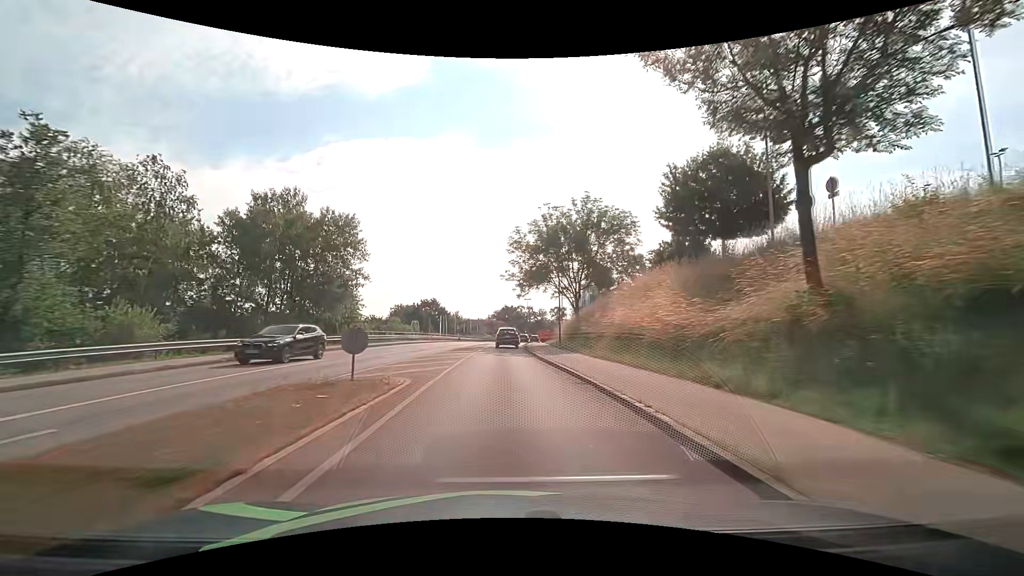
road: tertiary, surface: asphalt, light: Day
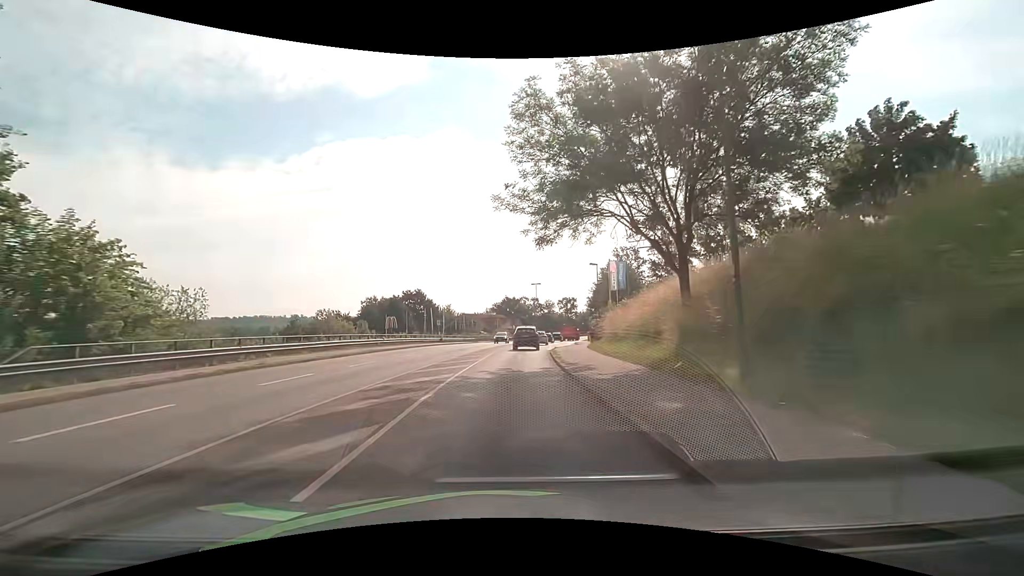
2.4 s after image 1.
(-0.3, +30.1) m; 0°
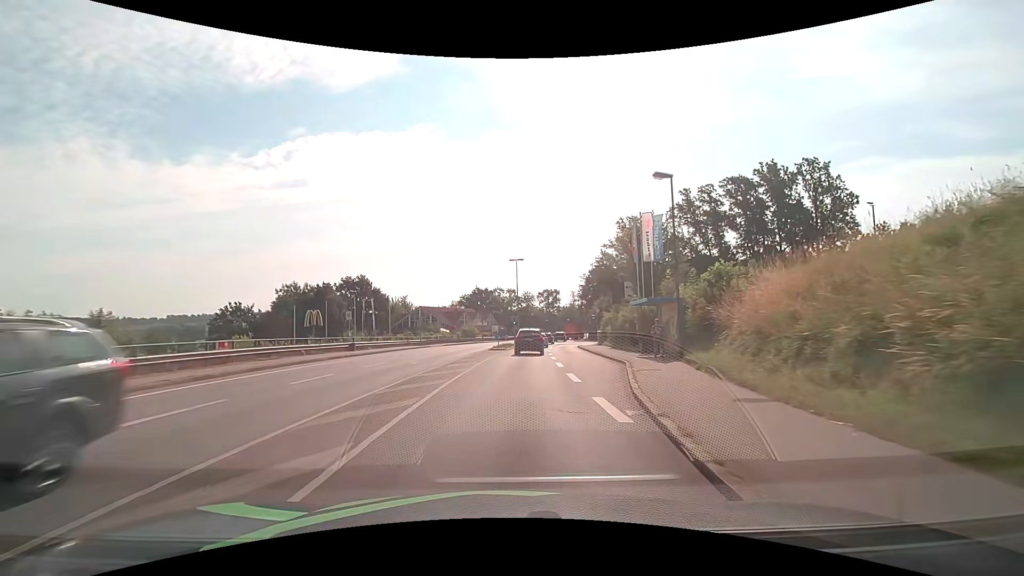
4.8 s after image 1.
(+0.8, +28.7) m; +3°
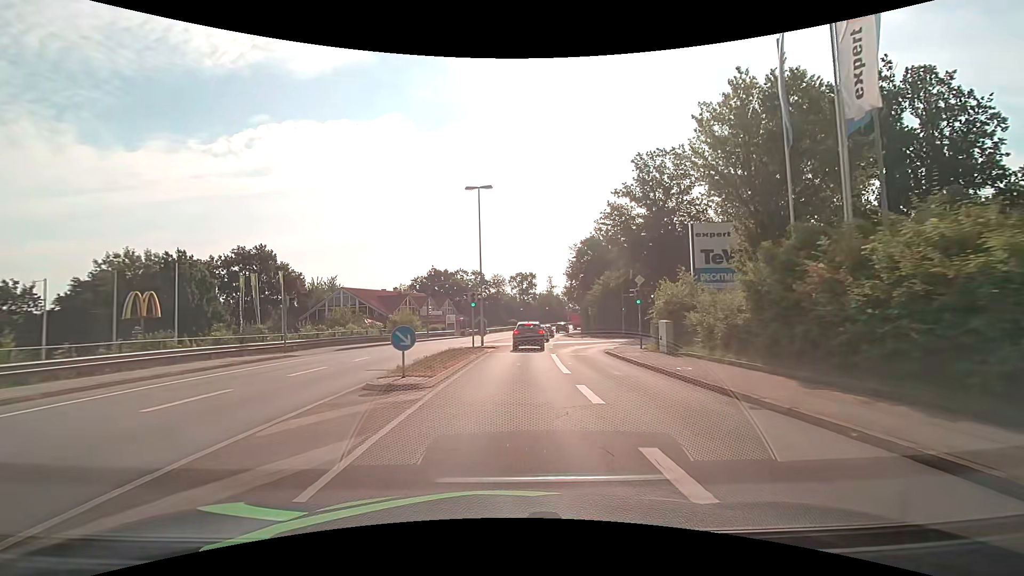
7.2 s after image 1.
(+0.6, +28.8) m; +3°
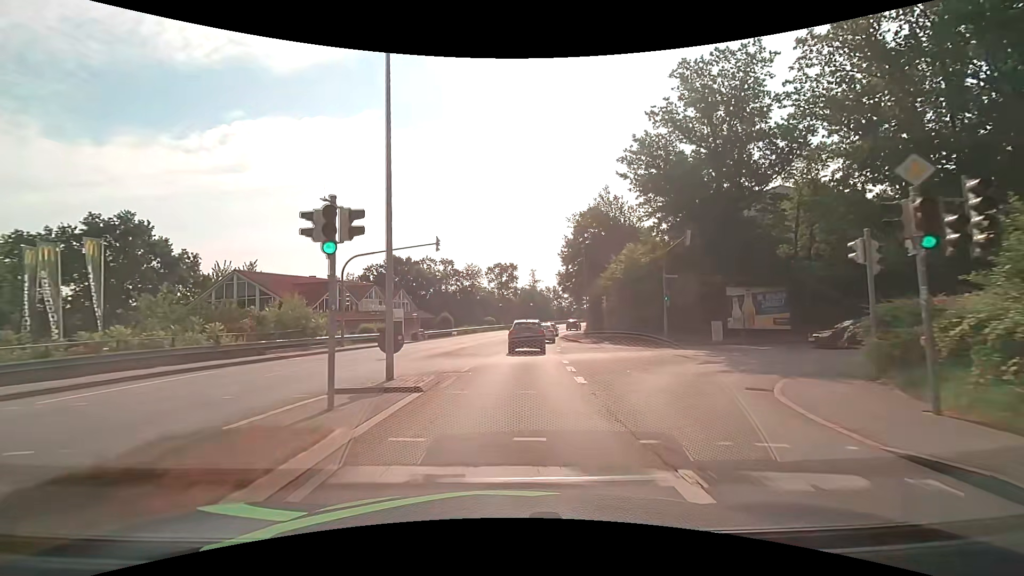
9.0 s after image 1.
(+0.4, +20.3) m; +3°
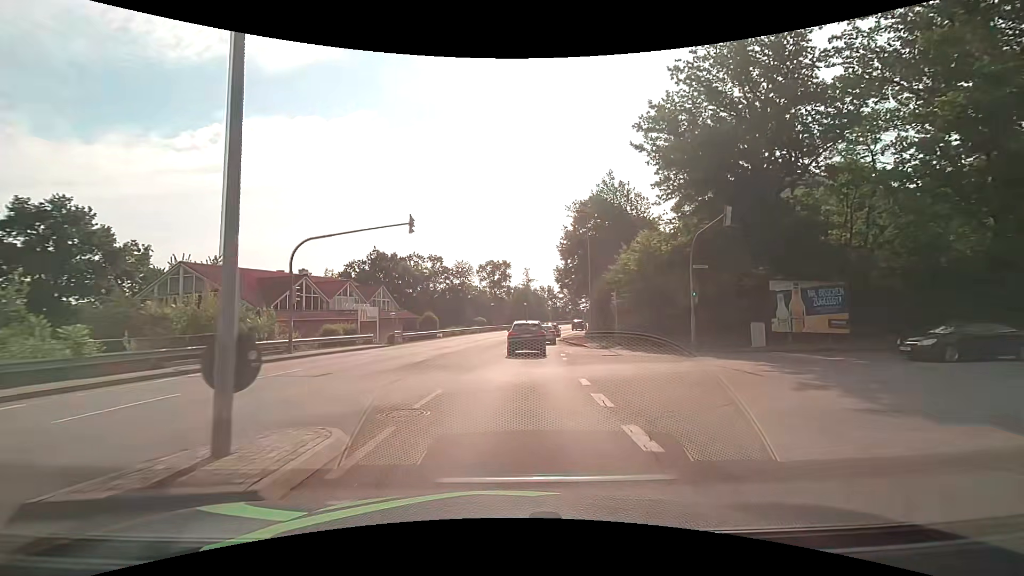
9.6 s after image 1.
(0.0, +6.1) m; +1°
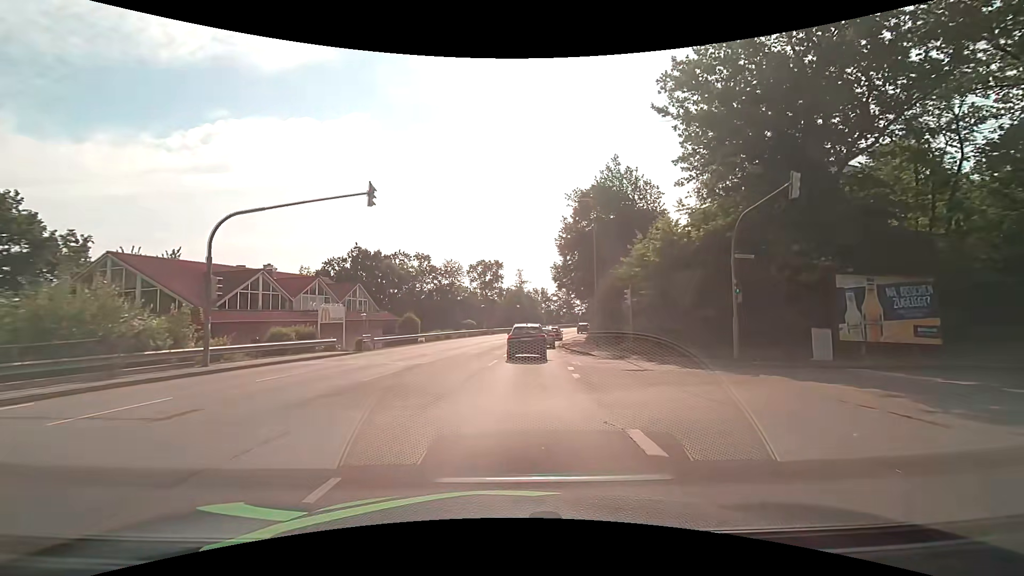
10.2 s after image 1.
(+0.1, +5.9) m; +1°
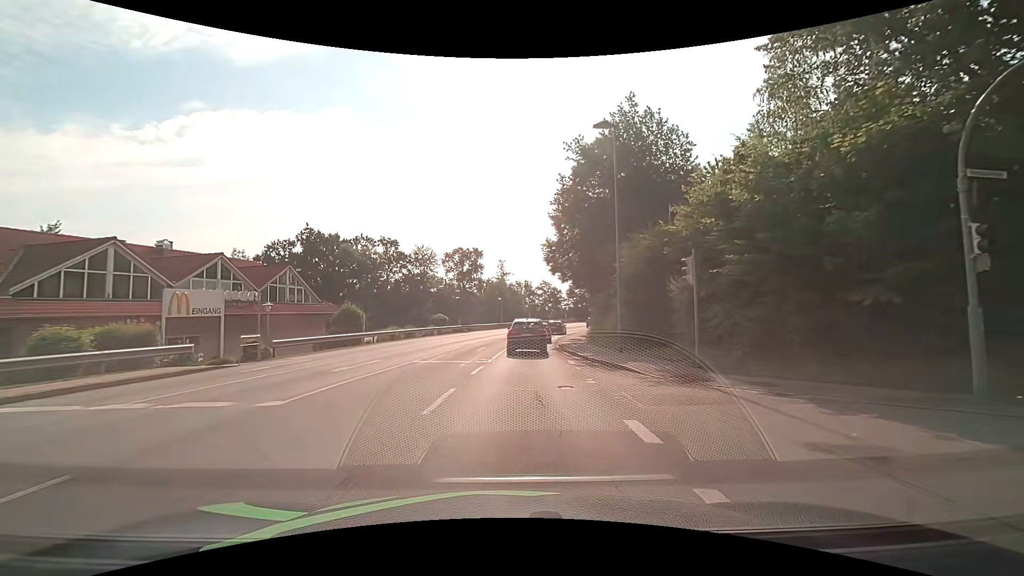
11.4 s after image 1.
(+0.3, +11.6) m; +3°
(0, +10) (0, +20) (+1, +30) (+2, +40) (+4, +50) (+6, +60) (+8, +69) (+11, +79) (+15, +88) (+19, +97) m
